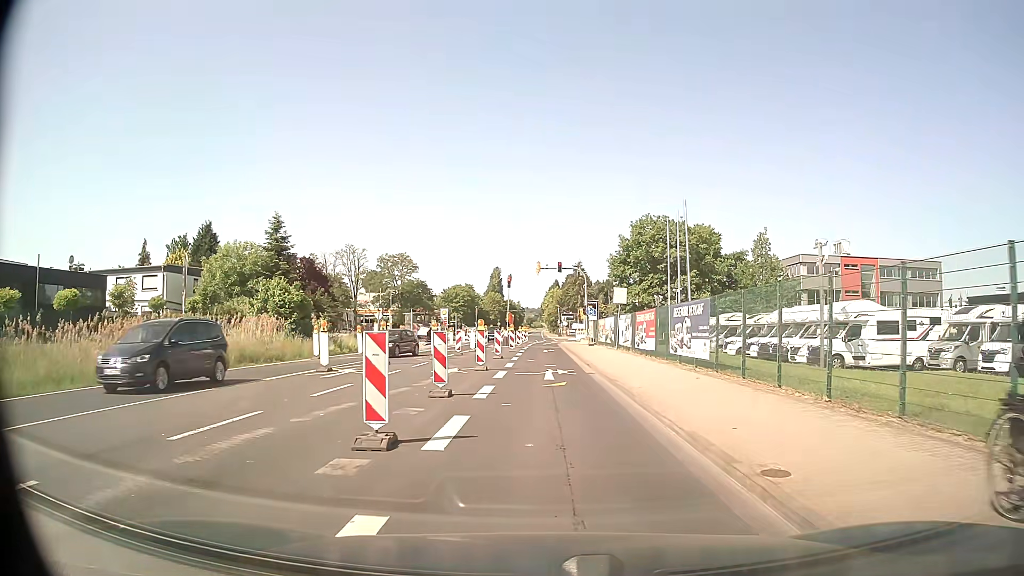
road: secondary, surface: asphalt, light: Day
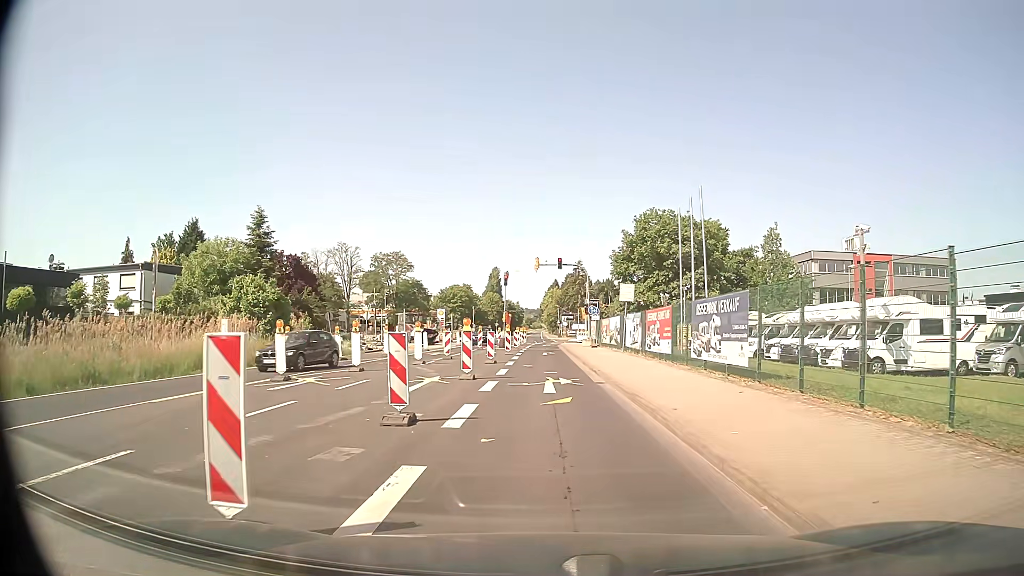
(0.0, +3.8) m; 0°
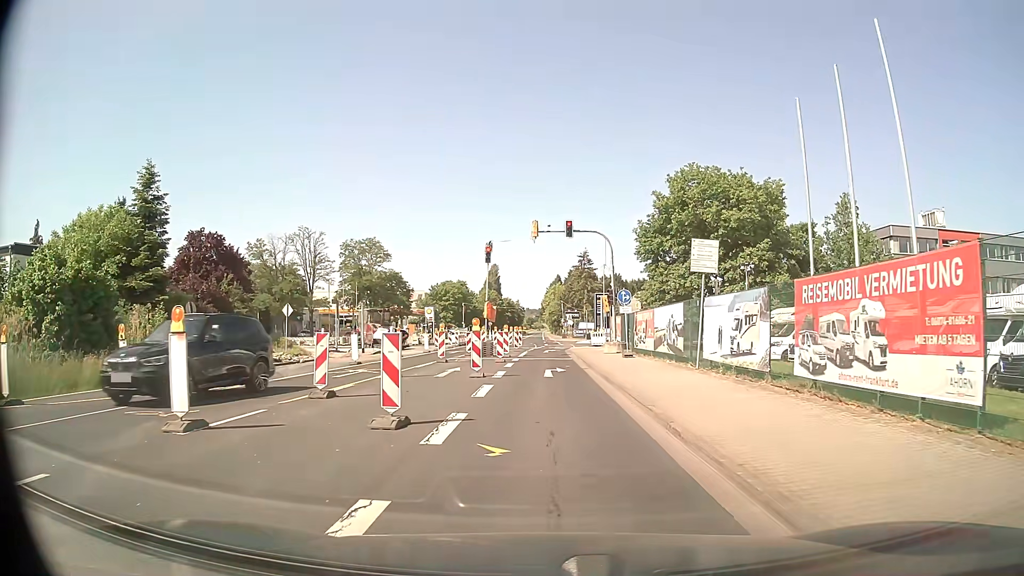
(0.0, +18.4) m; 0°
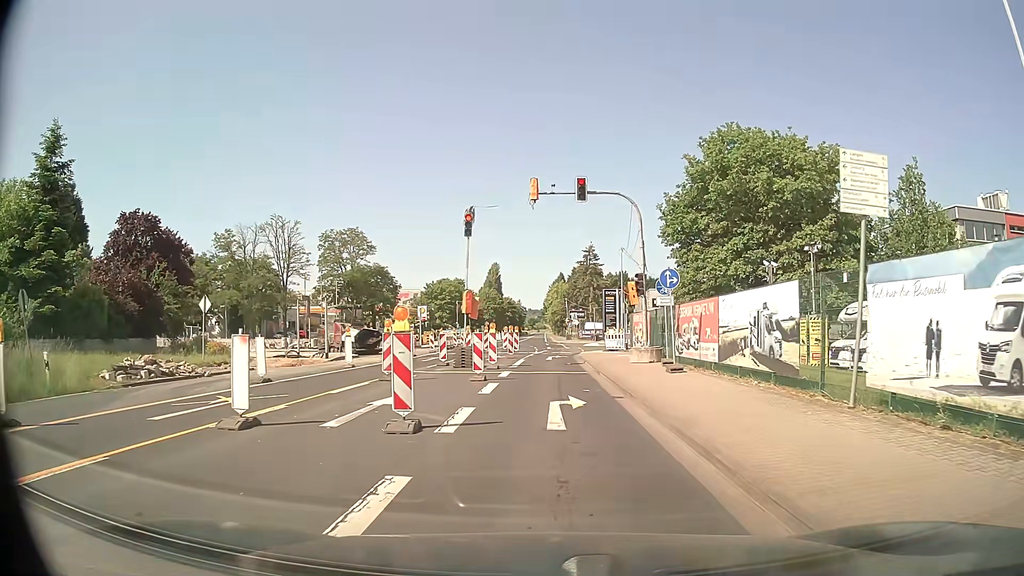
(-0.1, +10.4) m; -1°
